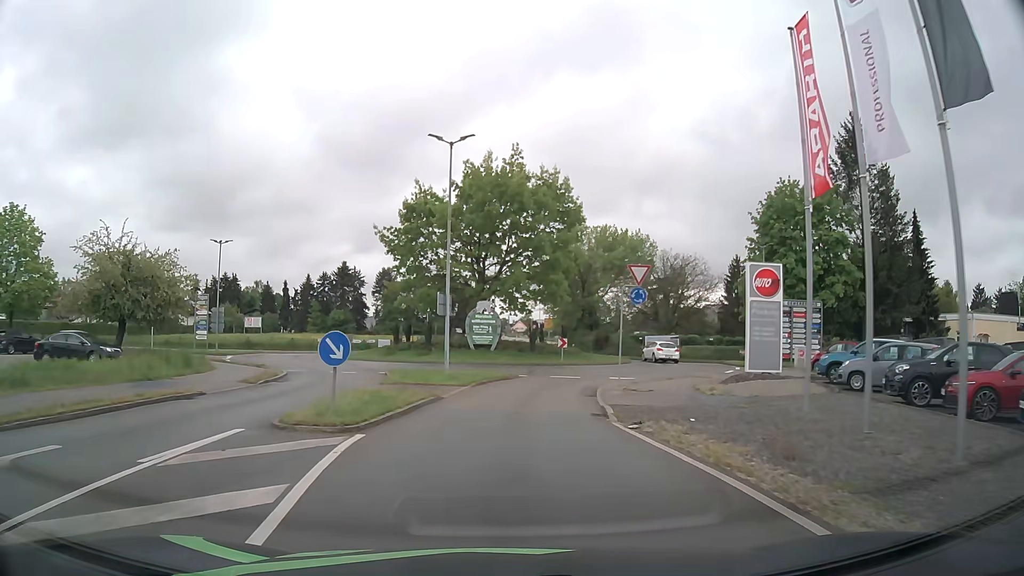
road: secondary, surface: asphalt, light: Day
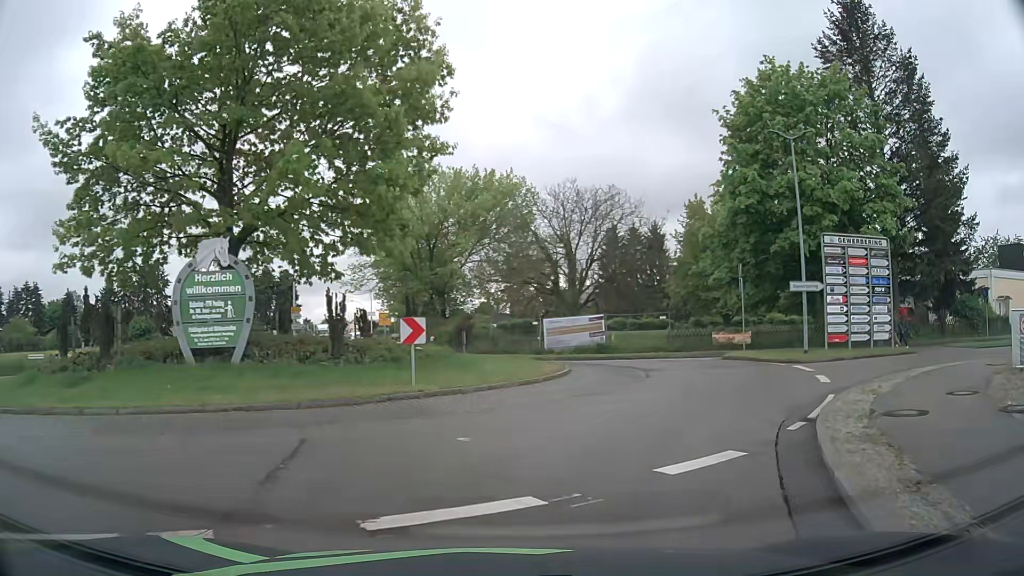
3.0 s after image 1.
(+1.4, +24.4) m; +14°
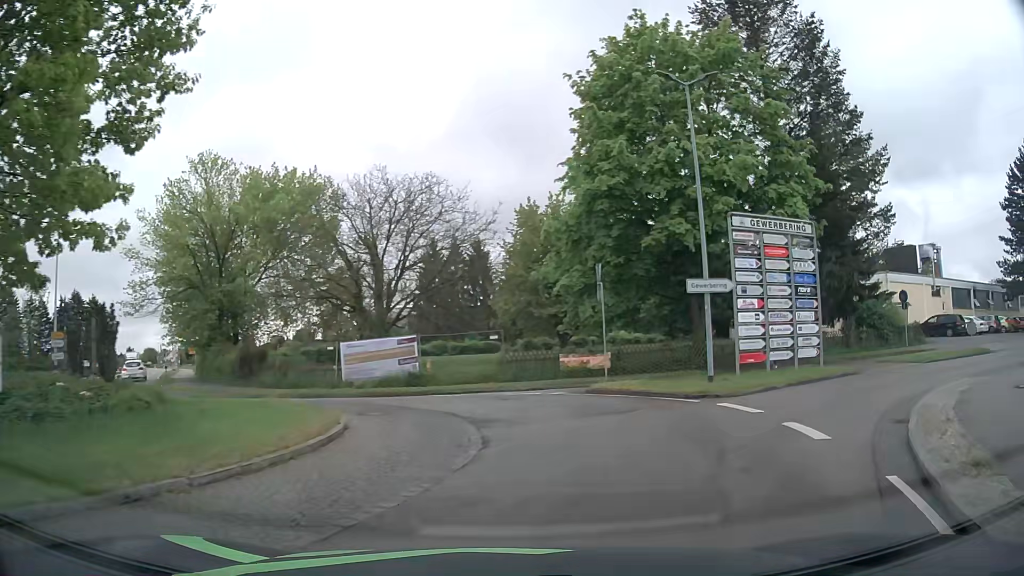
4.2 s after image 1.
(+0.9, +7.8) m; +15°
(+1, +10) (-3, +19) (-12, +23) (-21, +21) (-27, +13) (-33, +5) (-40, -2) (-49, -7) (-58, -11) (-67, -16) m
